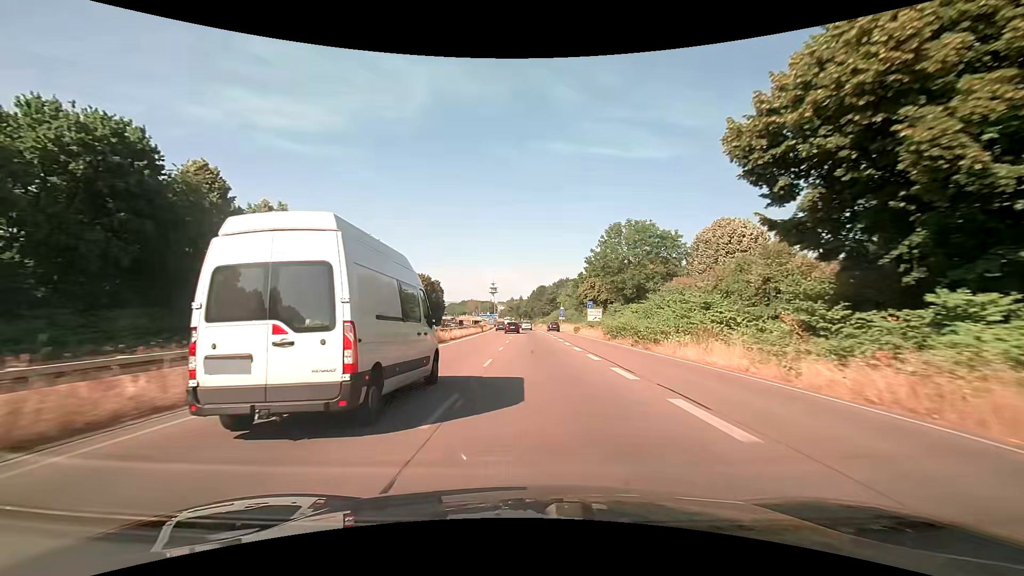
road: trunk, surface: asphalt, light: Day
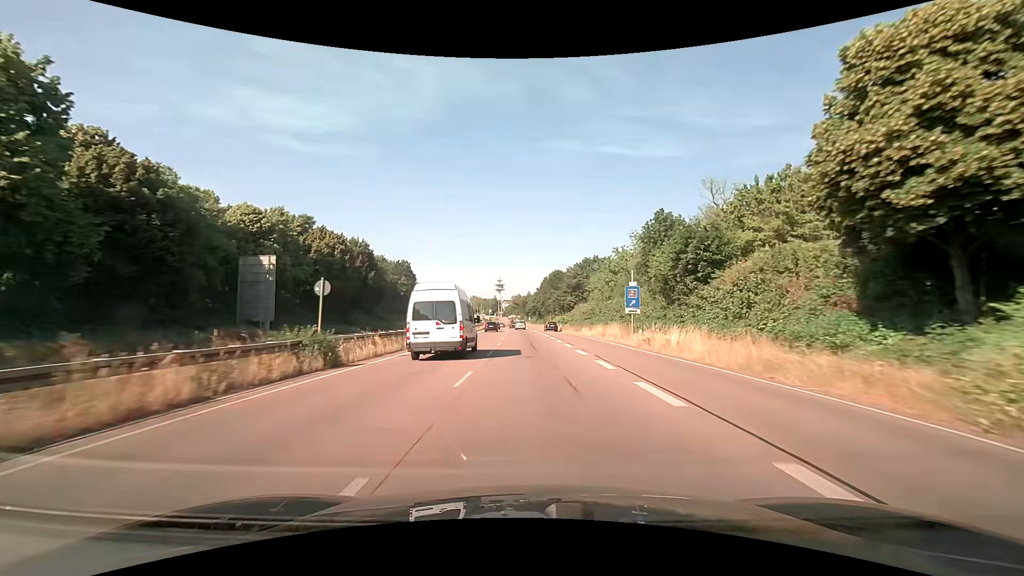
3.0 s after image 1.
(0.0, +59.0) m; -1°
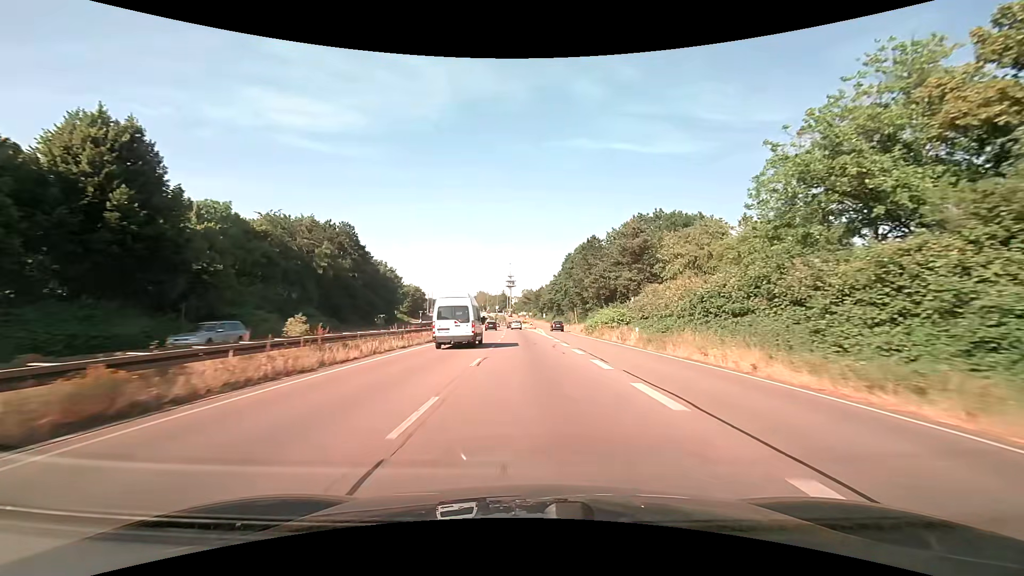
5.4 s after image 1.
(-0.6, +49.5) m; -1°
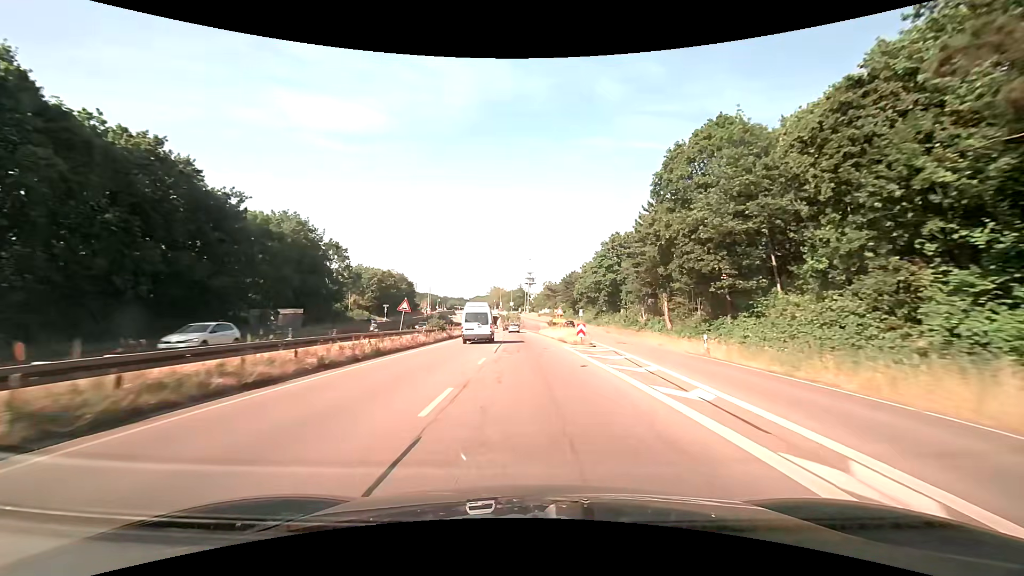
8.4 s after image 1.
(-1.4, +61.4) m; -3°
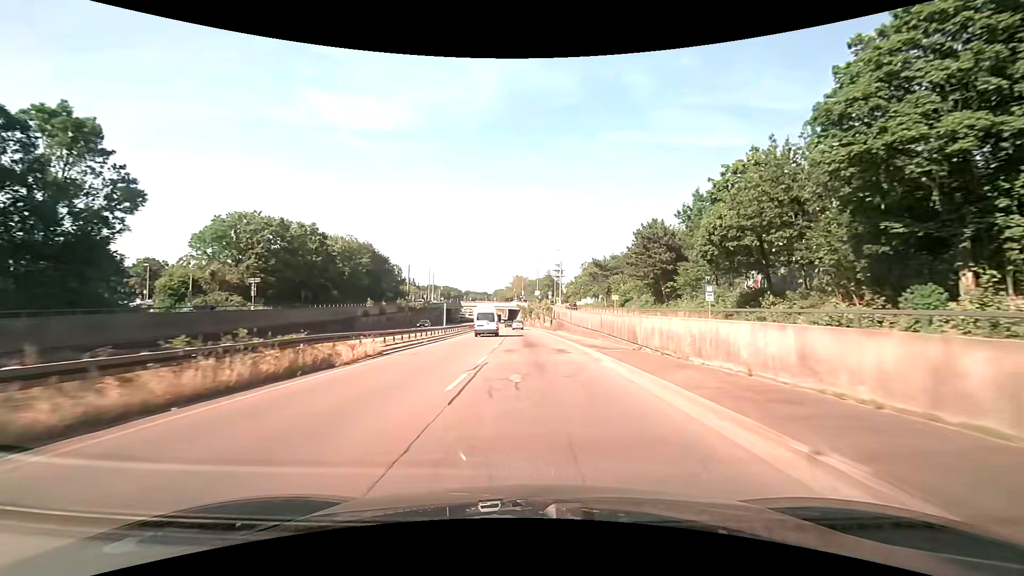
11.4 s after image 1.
(-1.2, +60.0) m; -3°
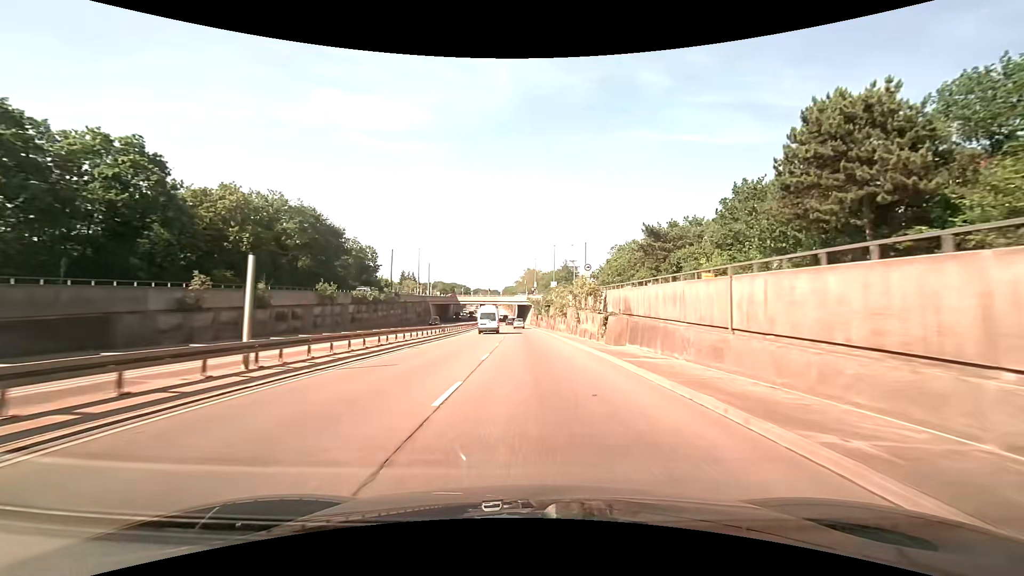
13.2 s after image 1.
(-0.4, +35.9) m; -1°
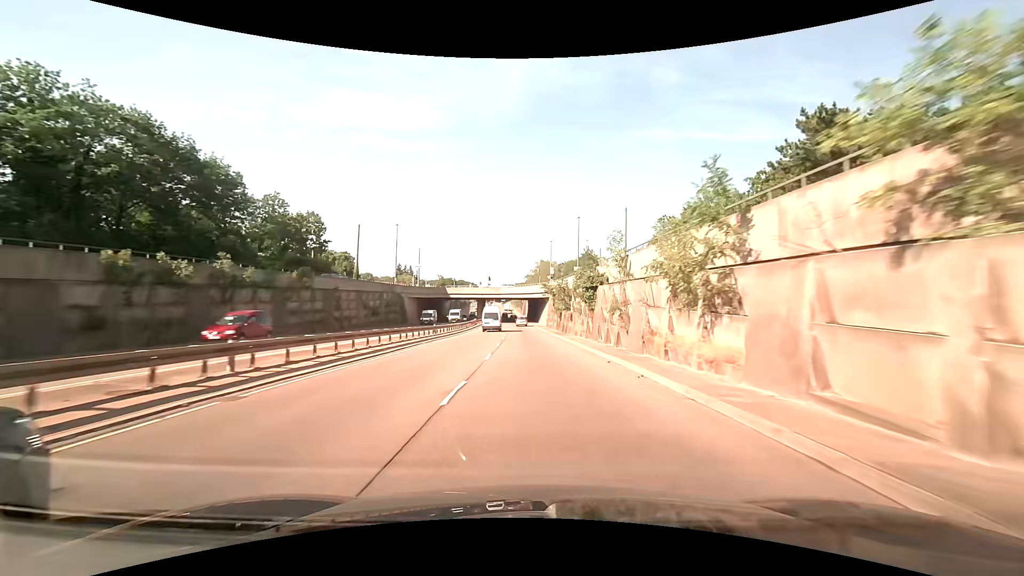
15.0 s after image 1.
(-0.4, +35.9) m; -1°
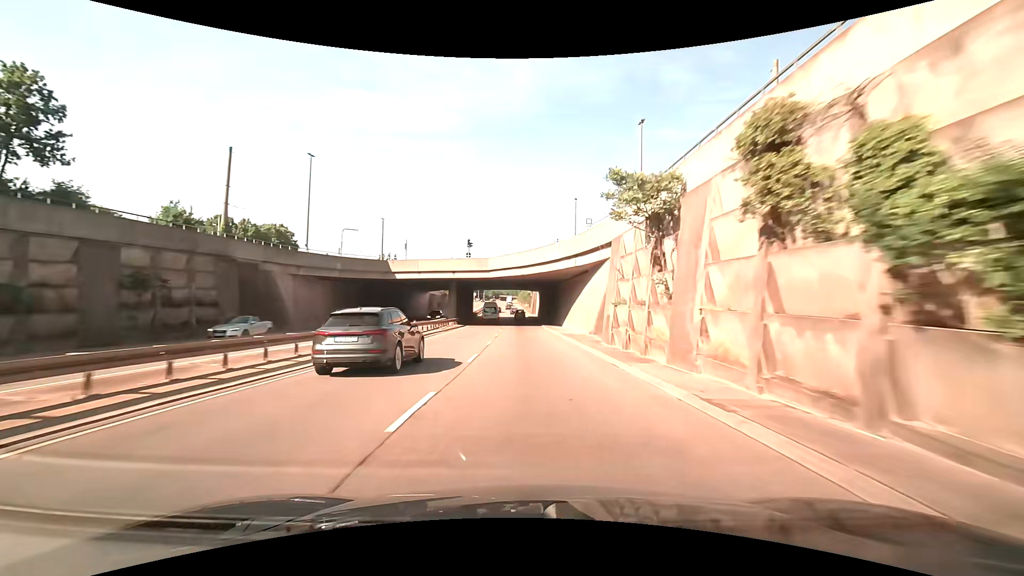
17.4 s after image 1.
(-0.4, +46.9) m; -1°
(0, +10) (0, +20) (0, +30) (-1, +40) (-1, +50) (-2, +60) (-2, +70) (-2, +80) (-3, +90) (-3, +100) m
